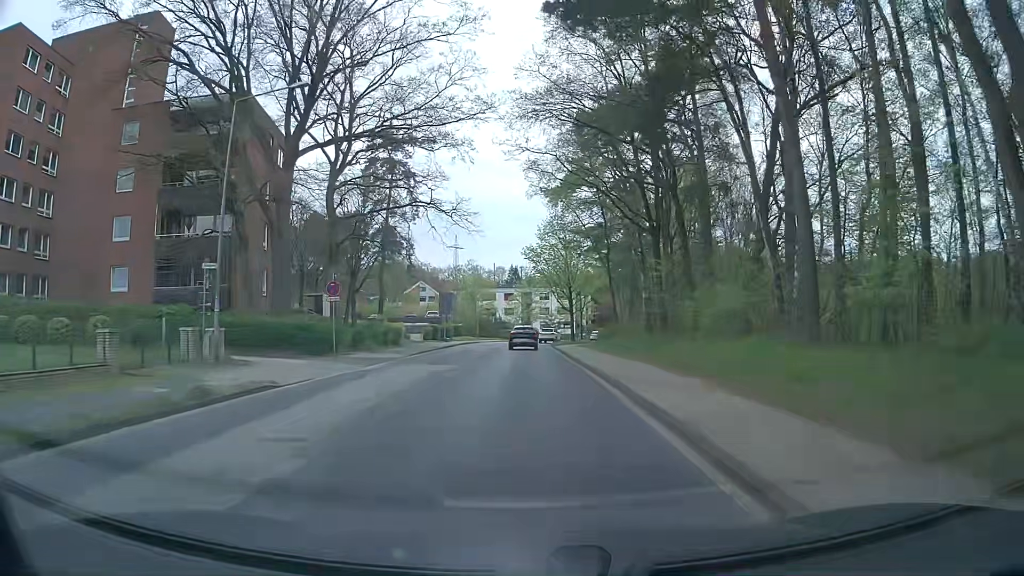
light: Day
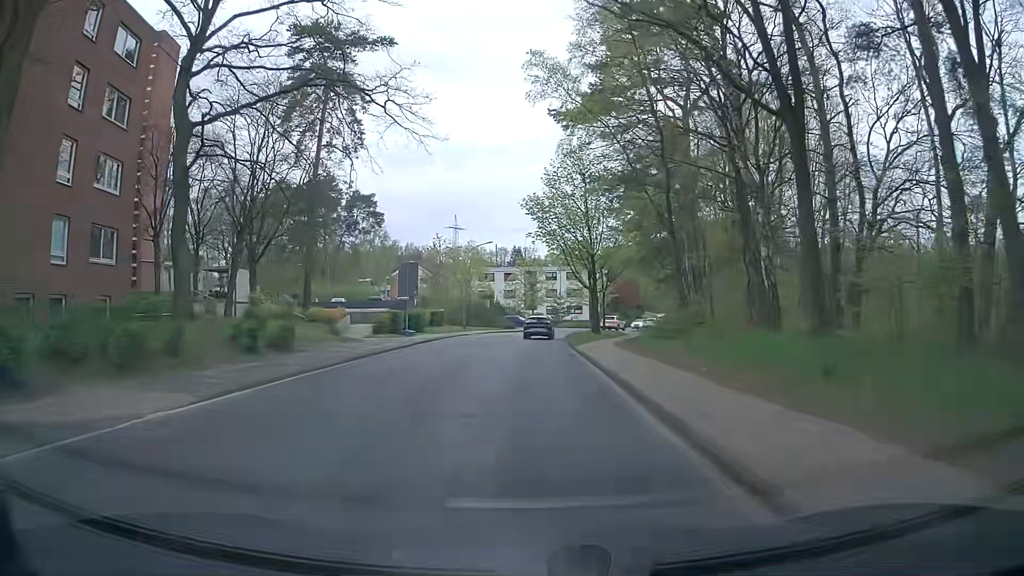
(-0.1, +20.5) m; -1°
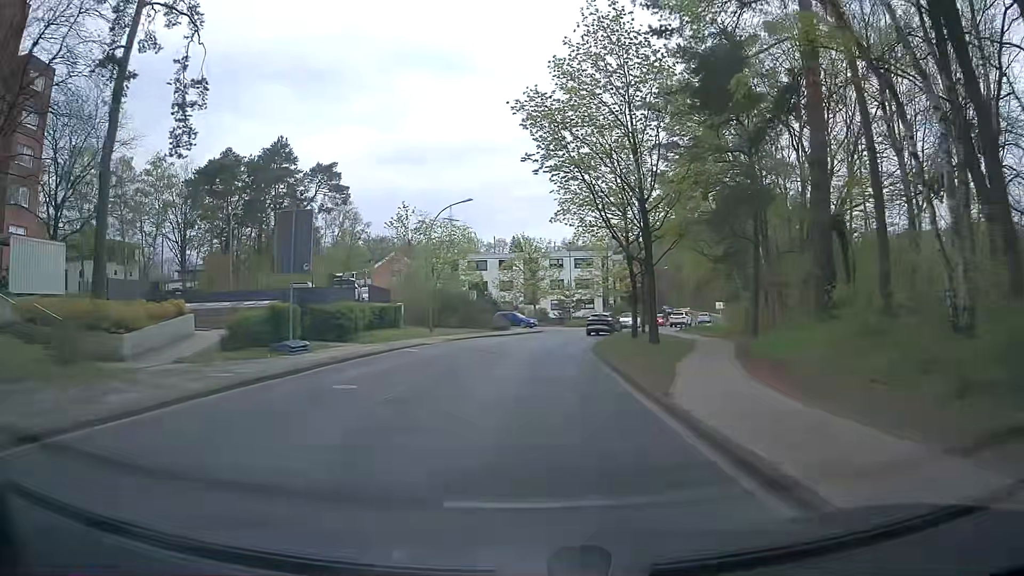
(+0.1, +20.3) m; 0°
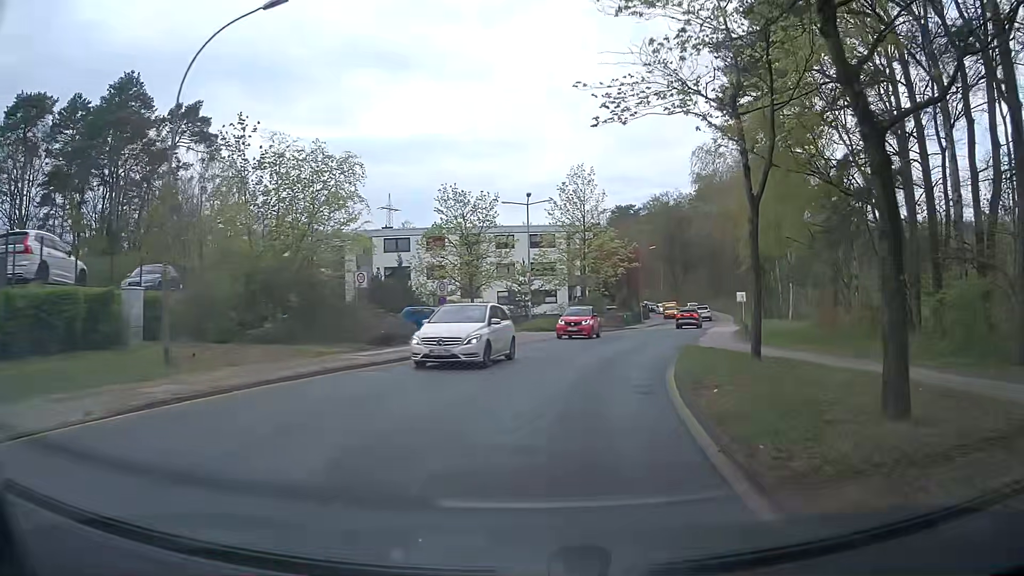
(+0.3, +25.7) m; +4°
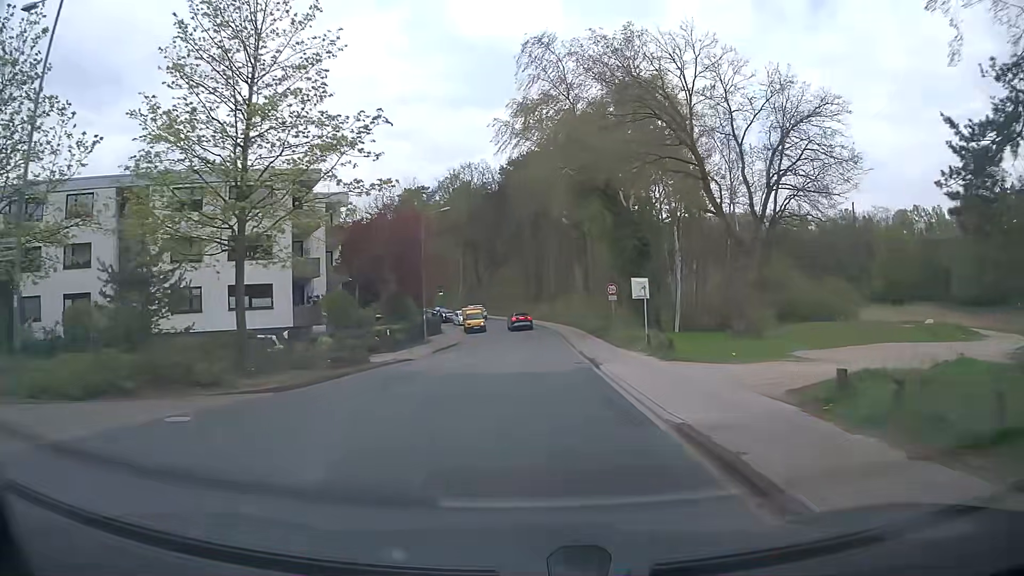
(+5.6, +31.3) m; +17°
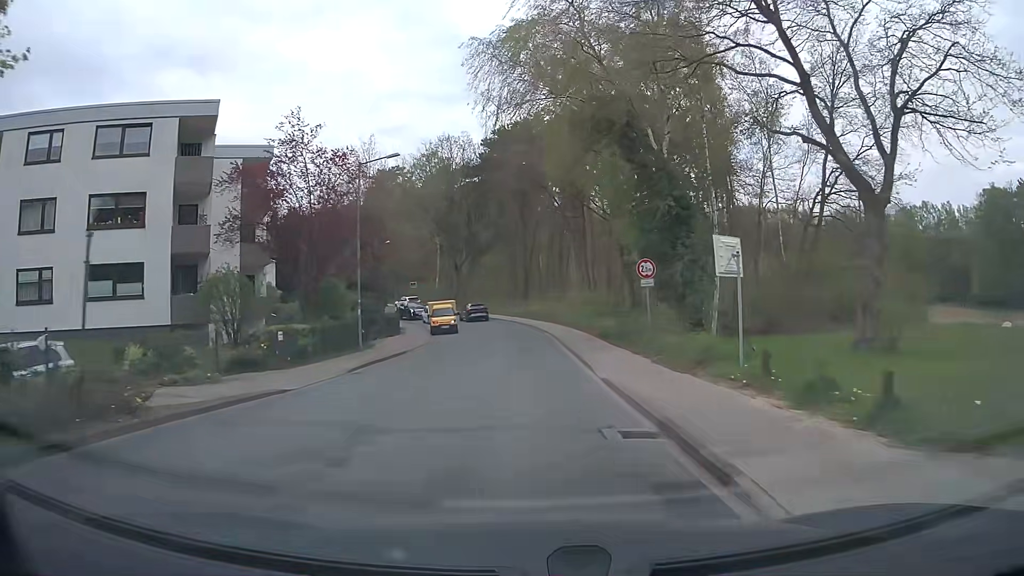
(+0.2, +13.1) m; +1°
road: tertiary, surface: asphalt
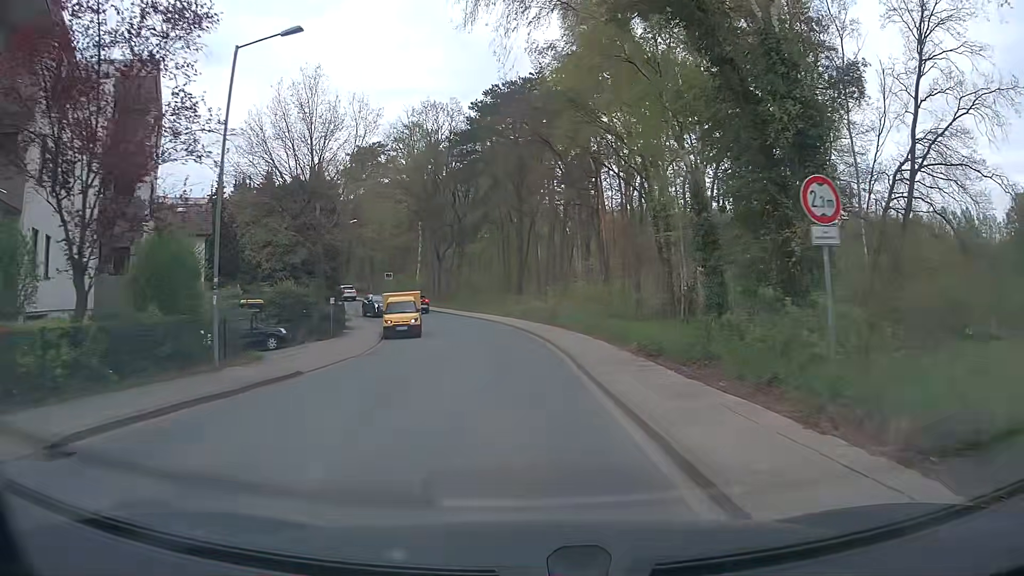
(+0.1, +13.0) m; +1°
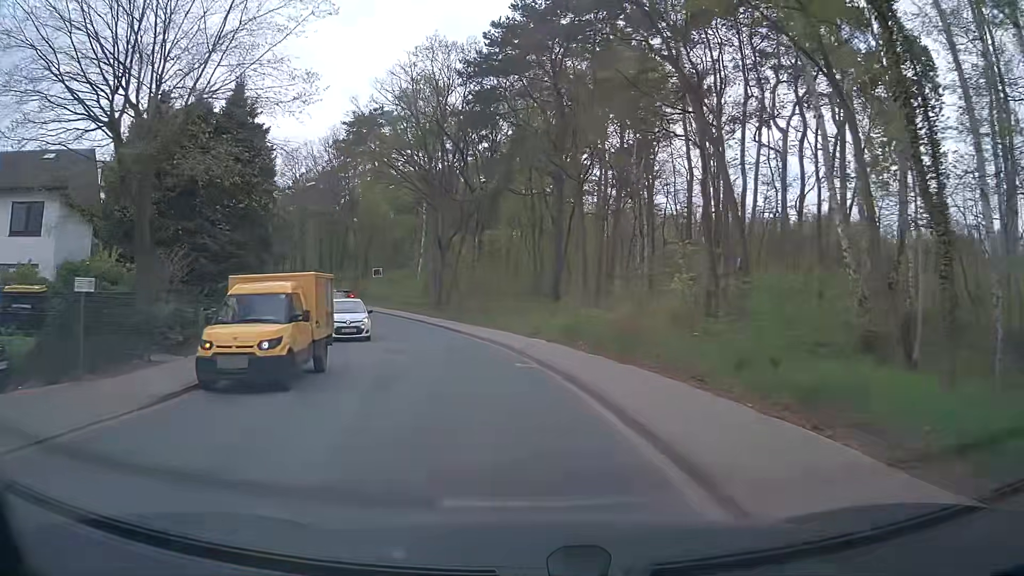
(-0.5, +19.7) m; -3°
(0, +10) (-2, +20) (-4, +30) (-8, +39) (-12, +48) (-17, +57) (-22, +65) (-27, +74) (-32, +83) (-37, +91) m
